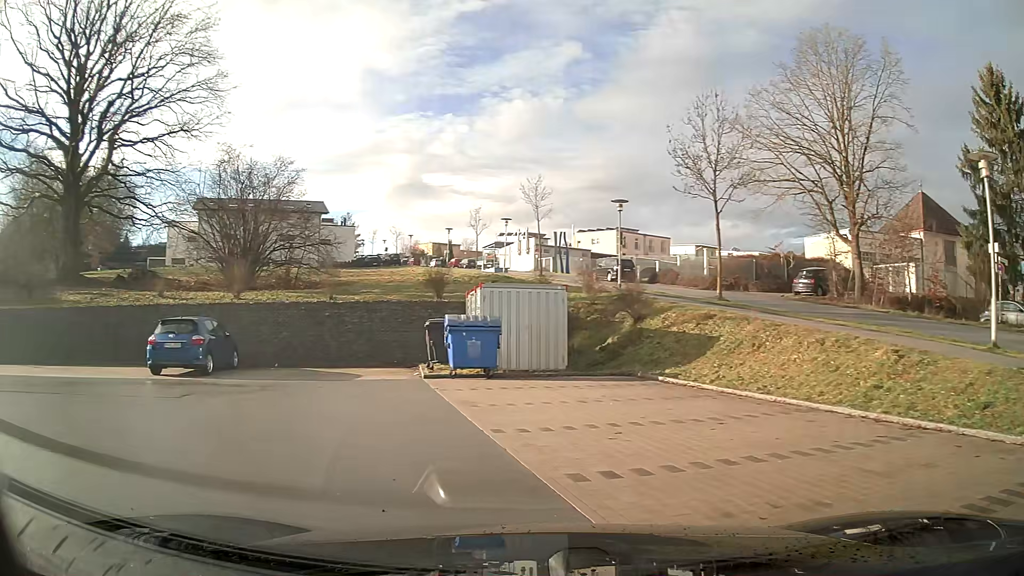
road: residential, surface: asphalt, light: Day
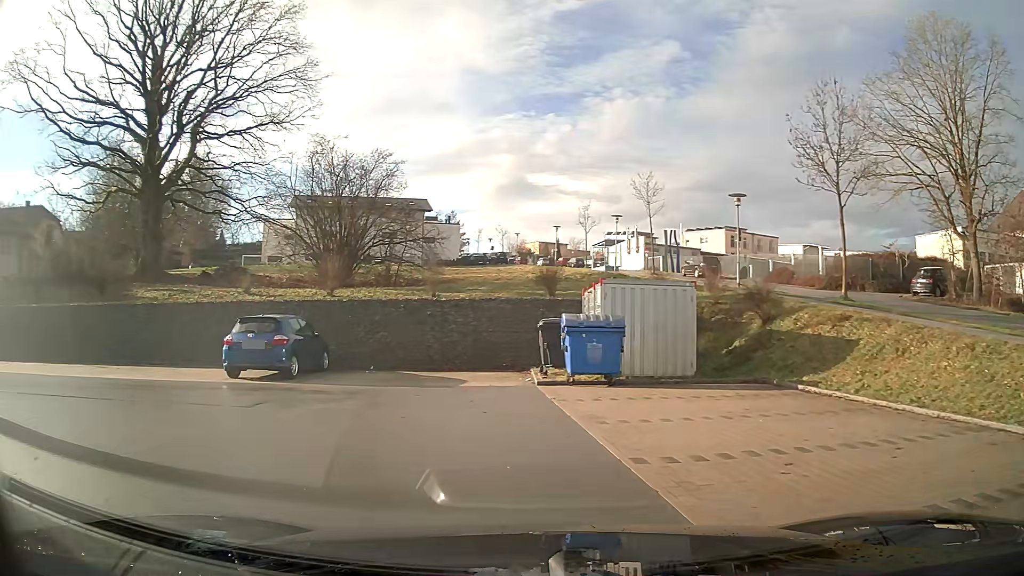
(-0.1, +1.8) m; -7°
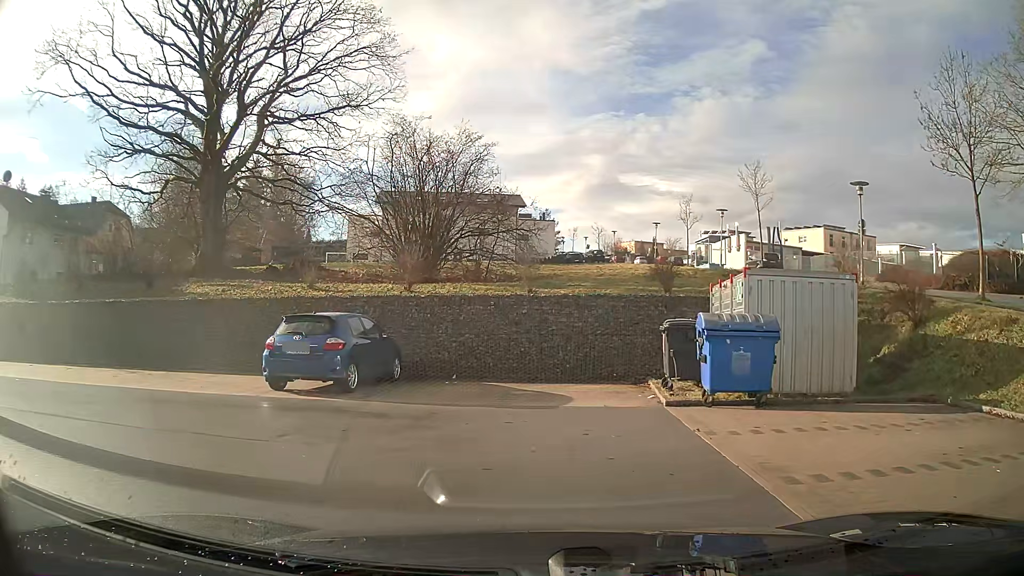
(-0.2, +3.3) m; -5°
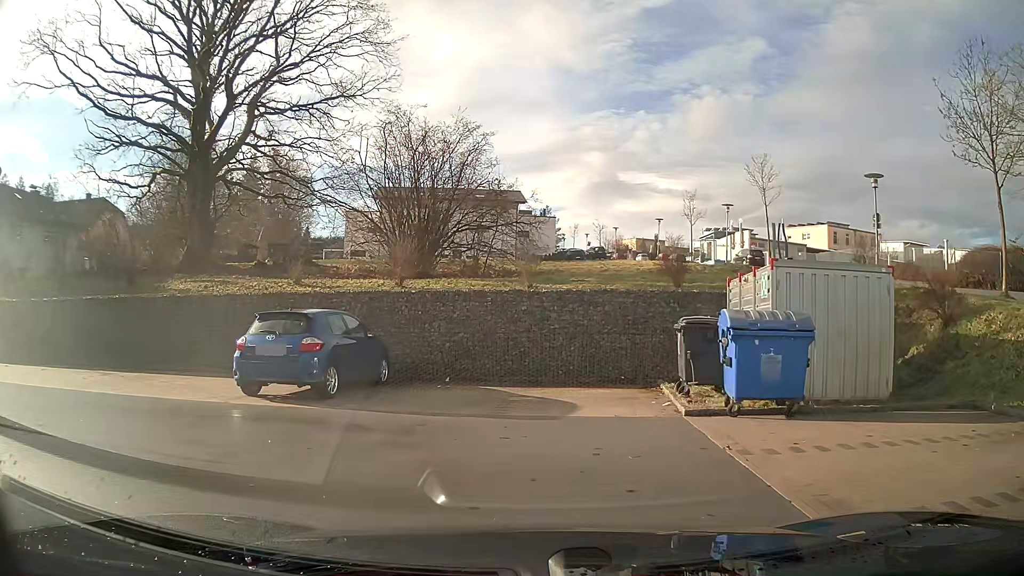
(0.0, +1.3) m; 0°
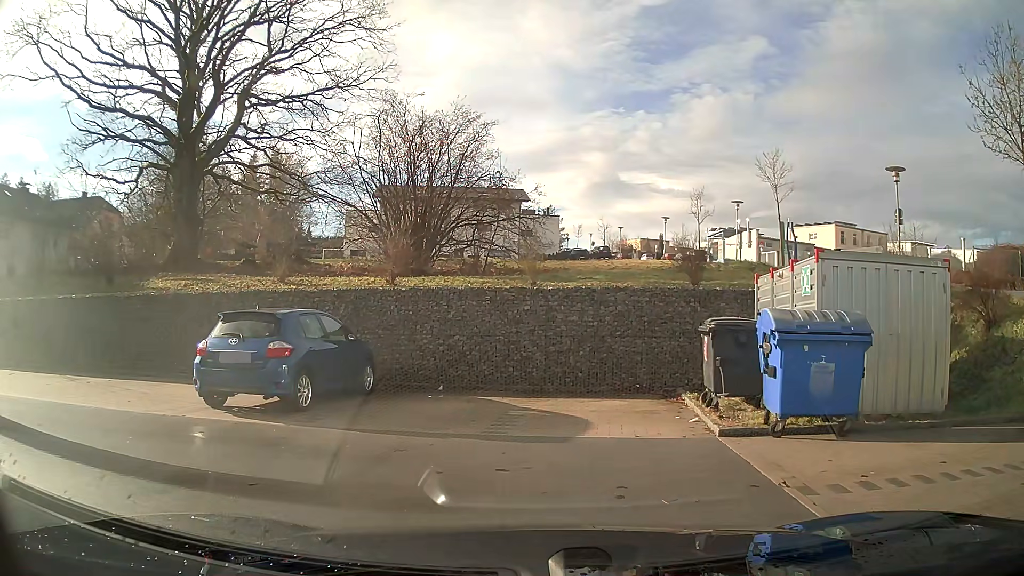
(0.0, +1.5) m; 0°
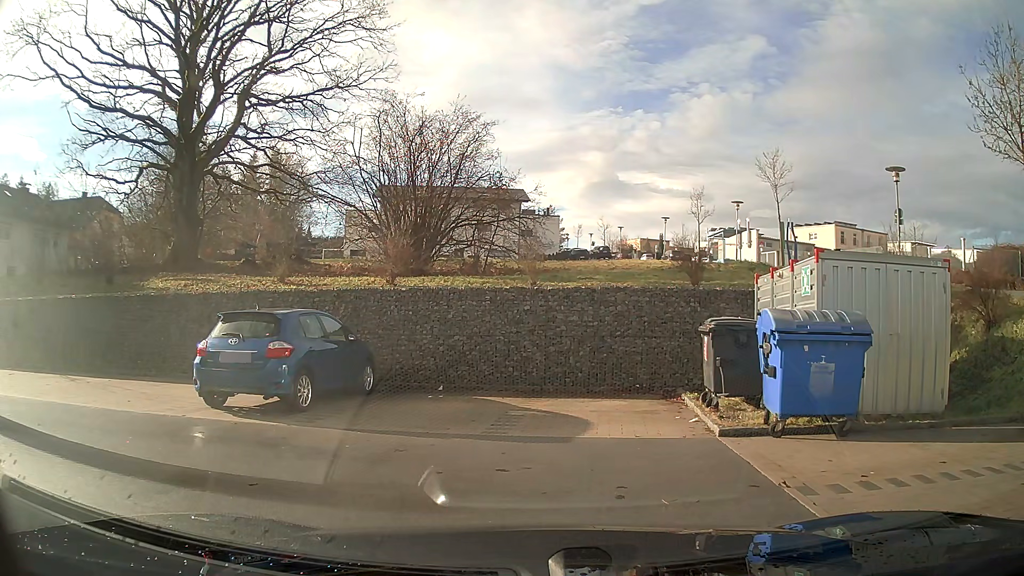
(0.0, 0.0) m; 0°
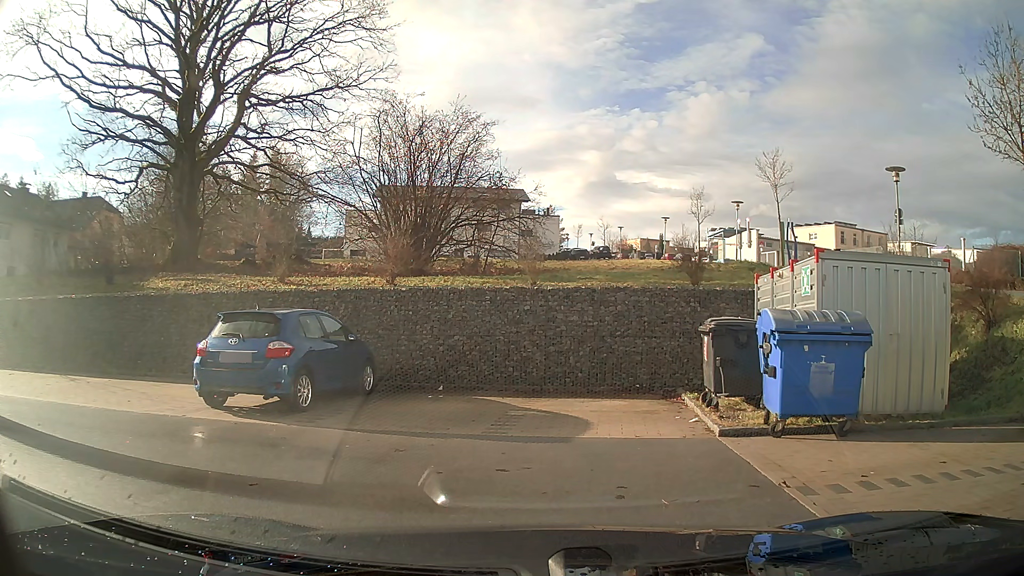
(0.0, 0.0) m; 0°
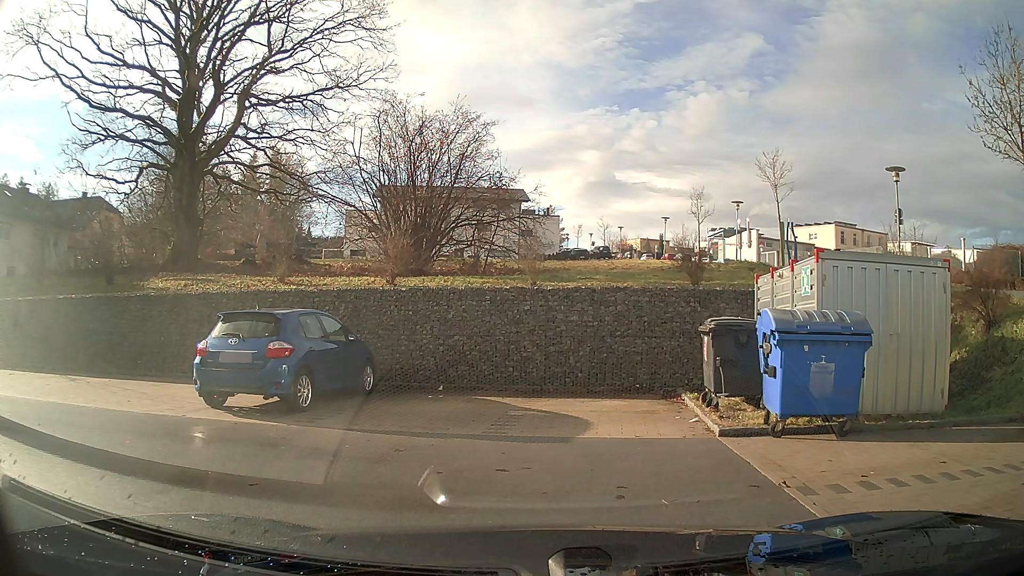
(0.0, 0.0) m; 0°
